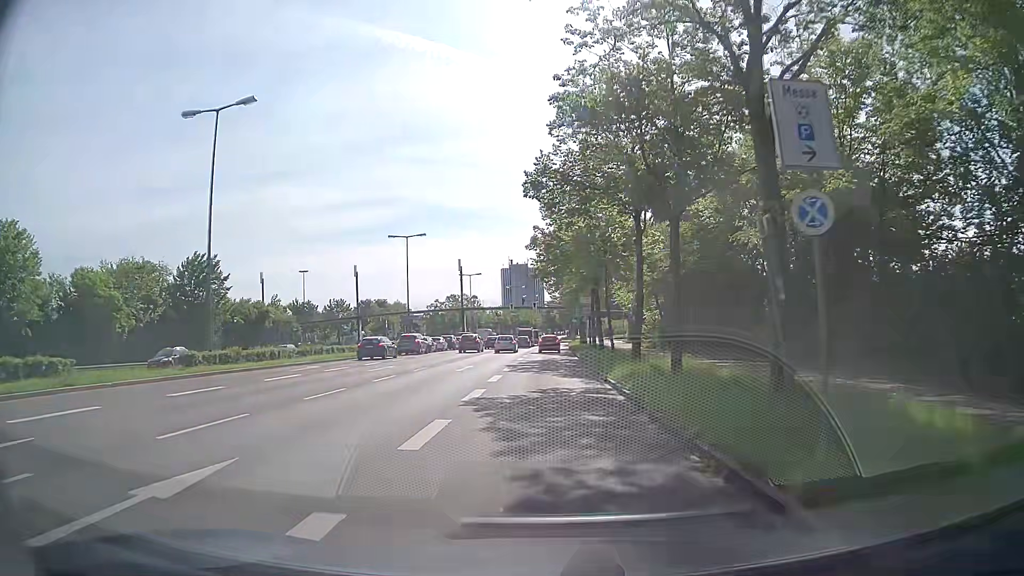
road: primary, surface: asphalt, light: Day
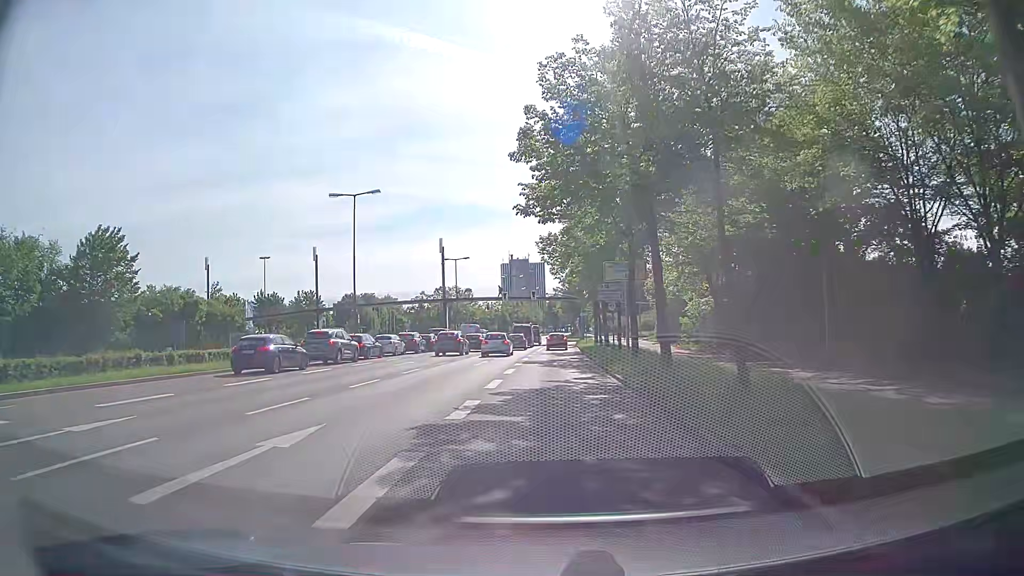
(-0.1, +21.6) m; 0°
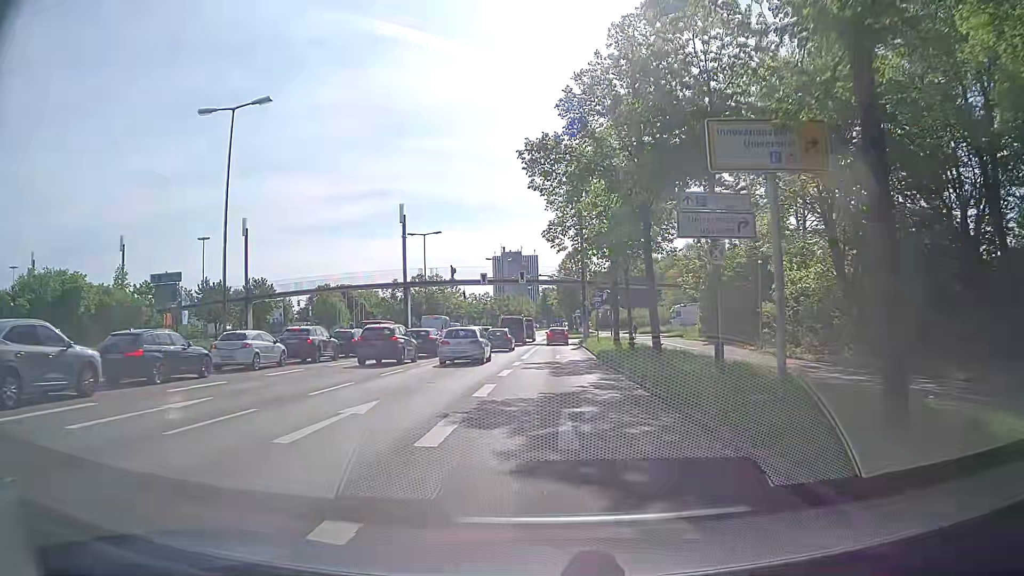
(0.0, +21.3) m; +1°
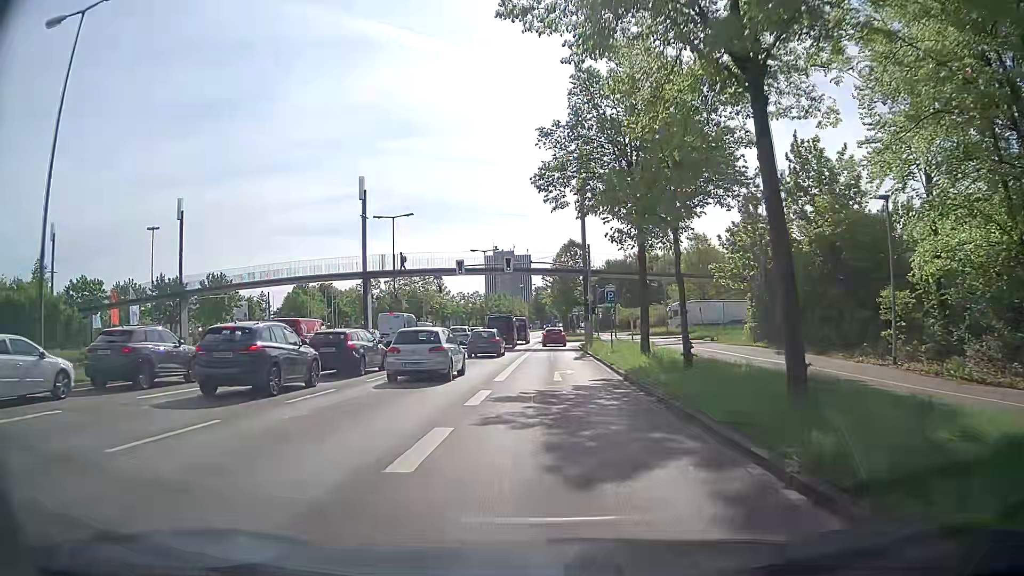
(+0.1, +13.0) m; 0°
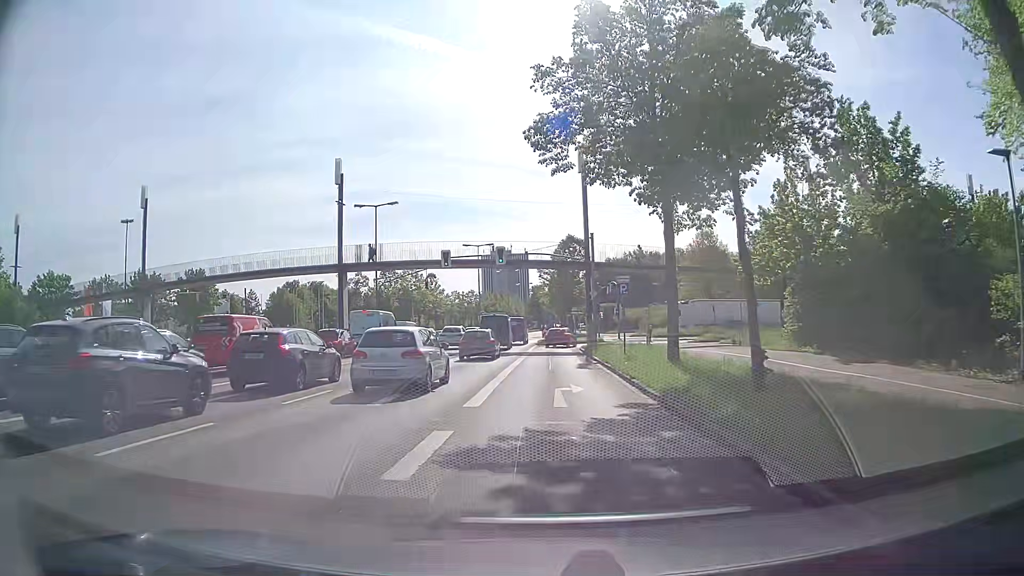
(0.0, +6.0) m; 0°
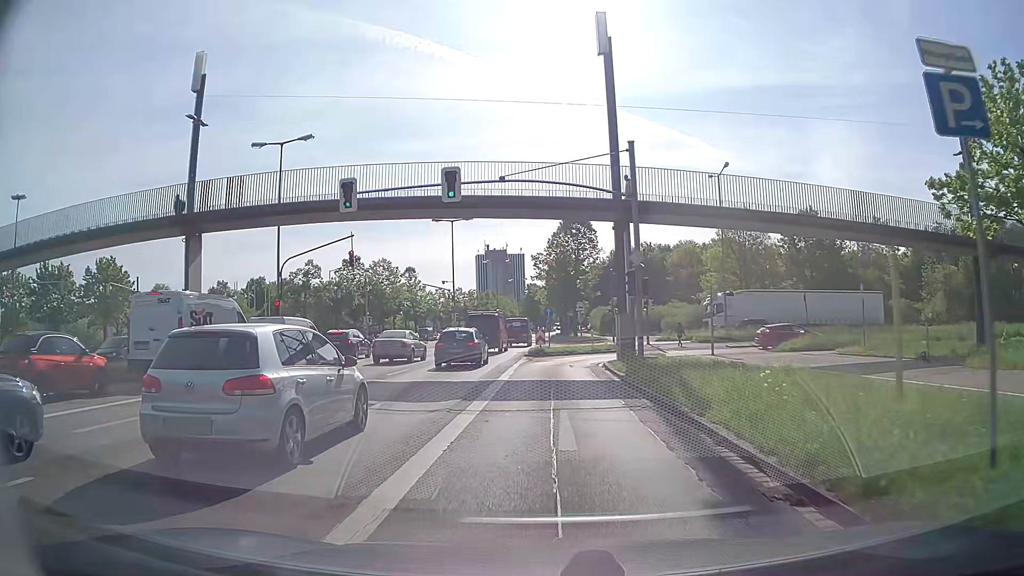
(0.0, +21.8) m; 0°
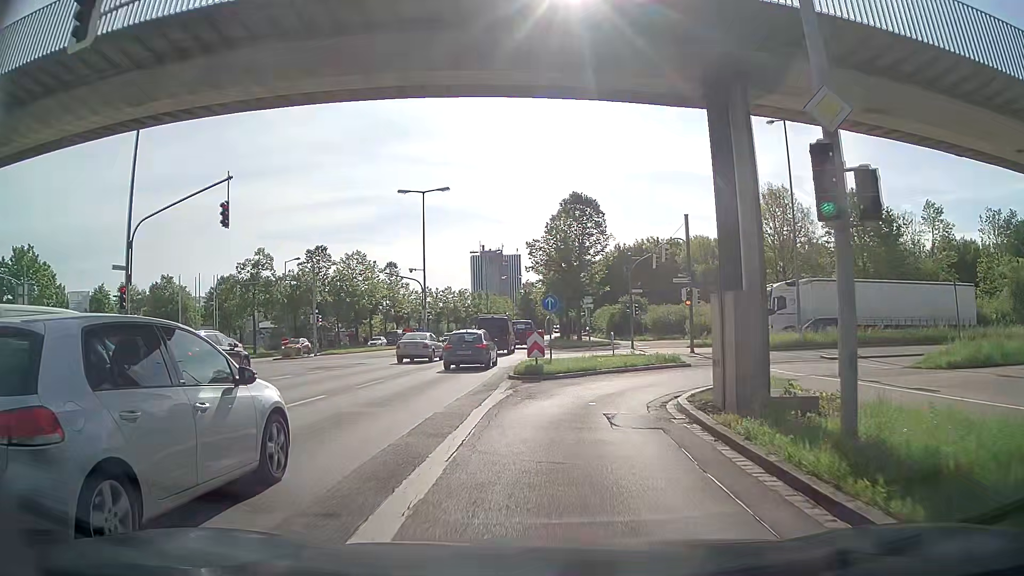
(-0.1, +15.1) m; 0°
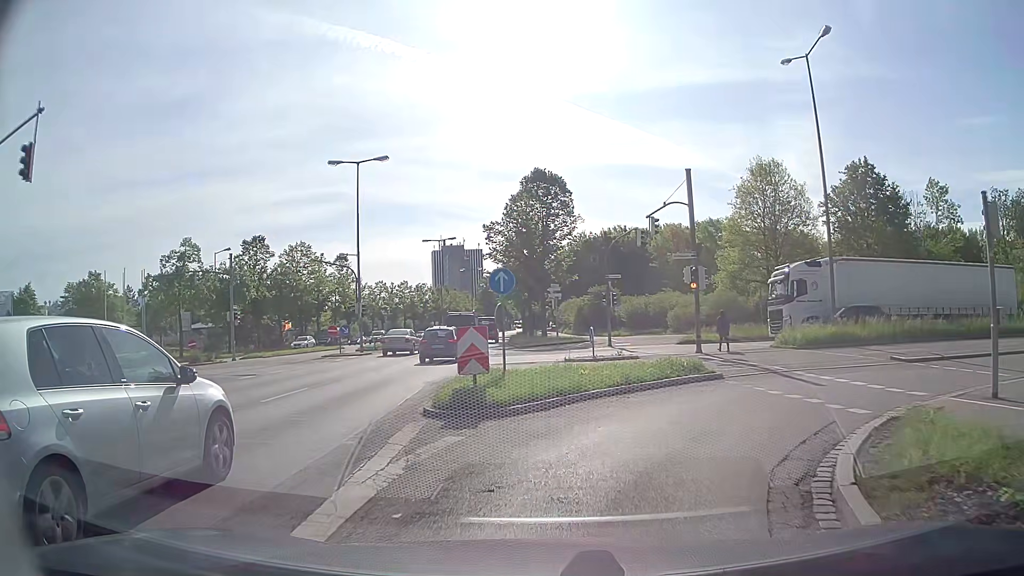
(+0.2, +8.6) m; +3°
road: tertiary_link
